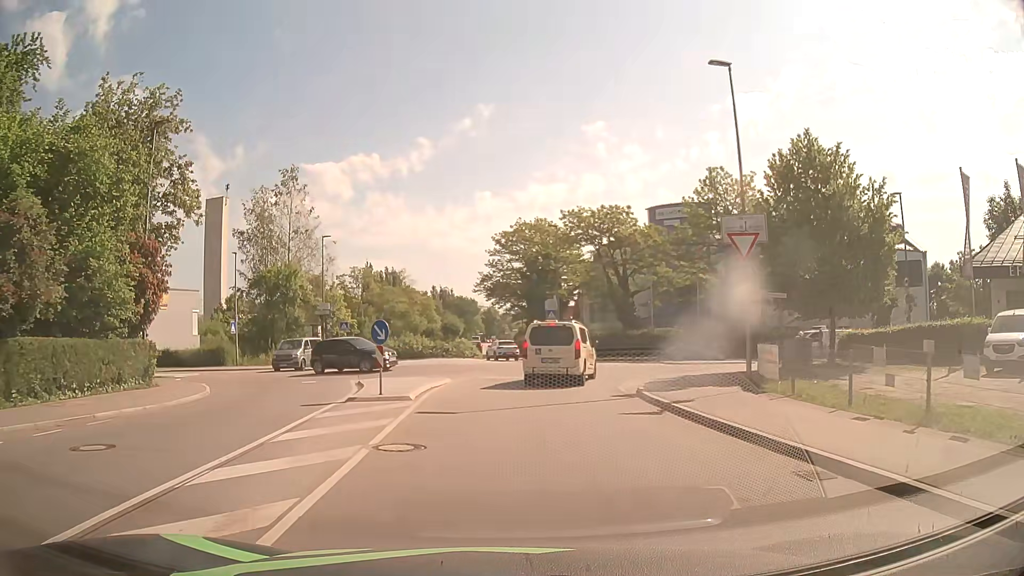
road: residential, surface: asphalt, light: Day
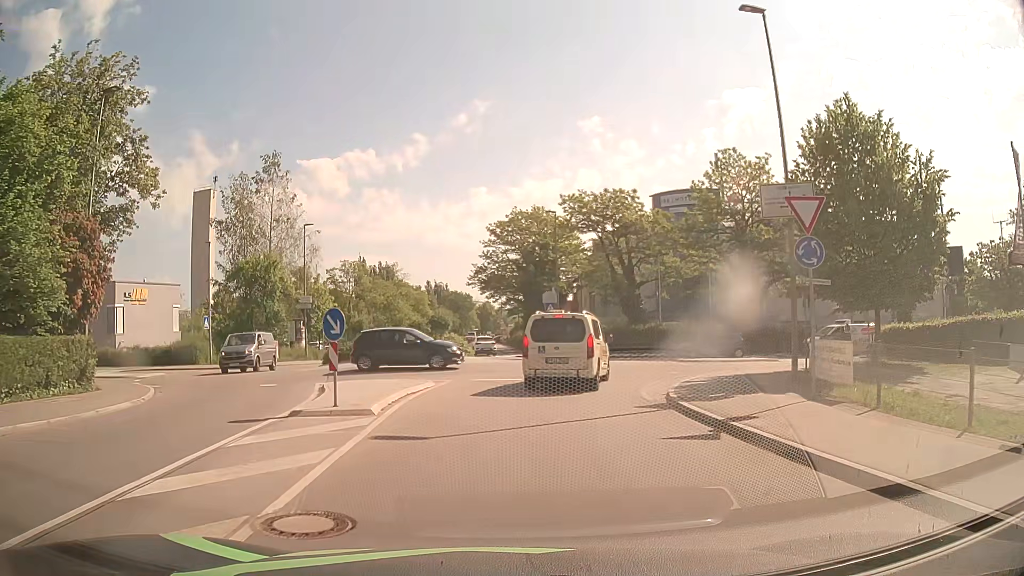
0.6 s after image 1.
(0.0, +3.8) m; -1°
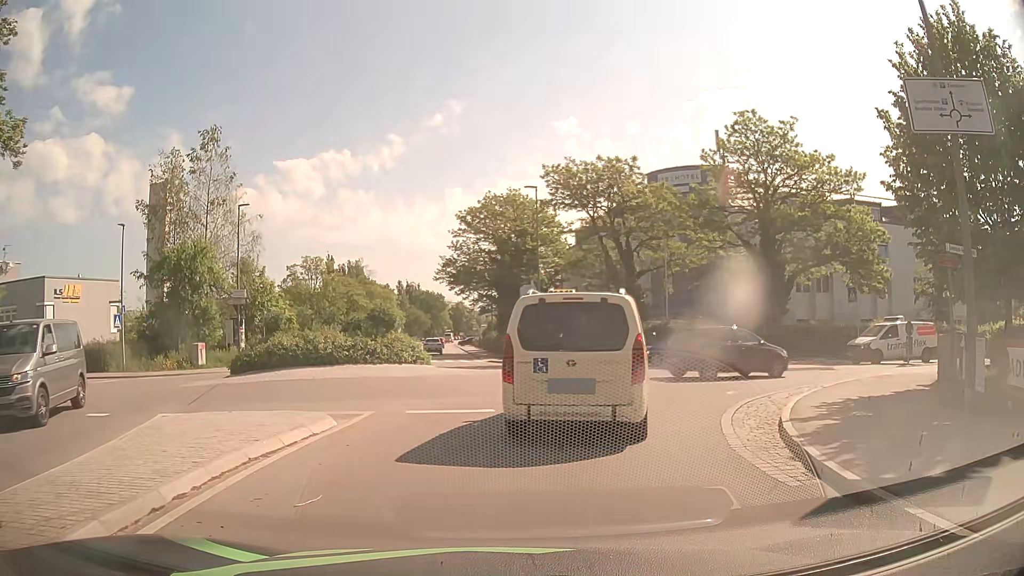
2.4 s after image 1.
(+0.2, +8.0) m; +2°
(+1, +10) (+3, +20) (+1, +29) (-8, +33) (-15, +27) (-12, +17) (-8, +8) (-6, -1) (-5, -11) (-5, -21) m
